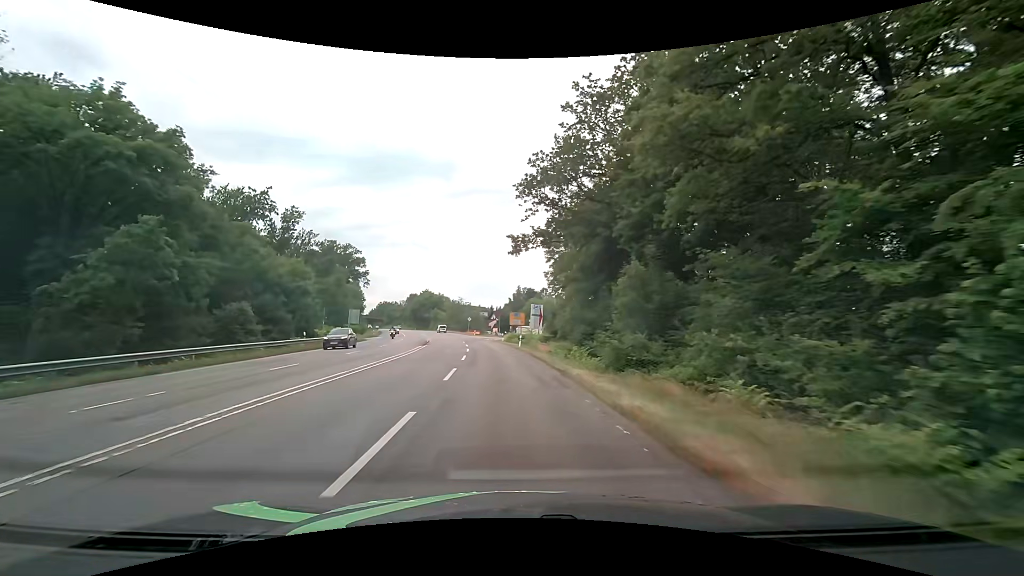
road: secondary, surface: asphalt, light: Day
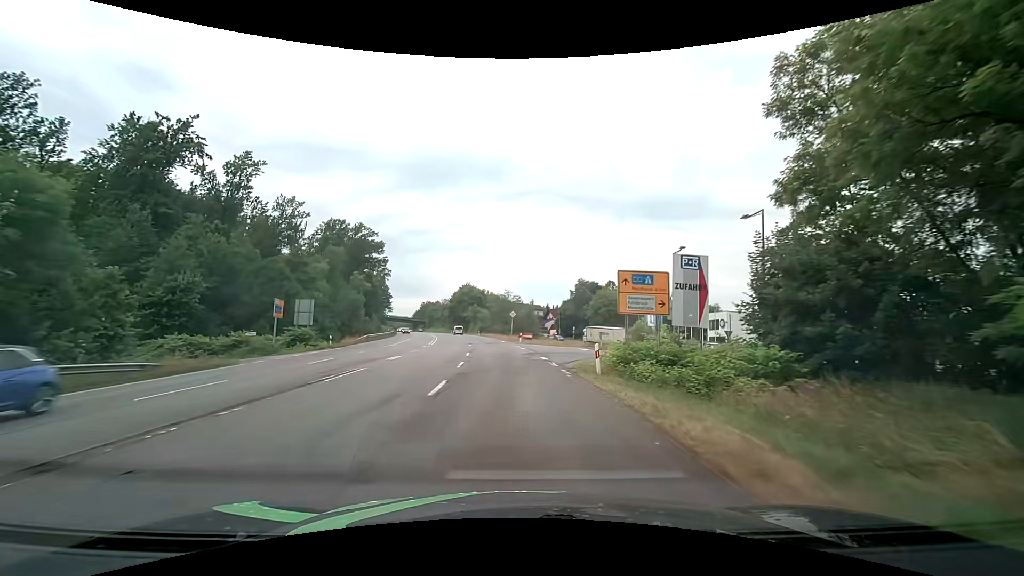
(-2.1, +41.4) m; -6°
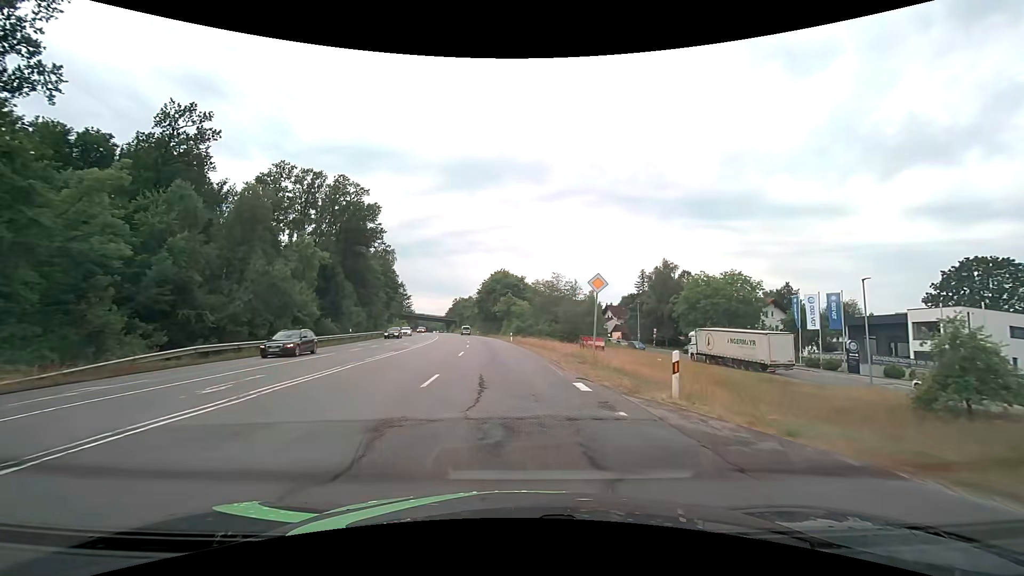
(-2.0, +41.9) m; -5°
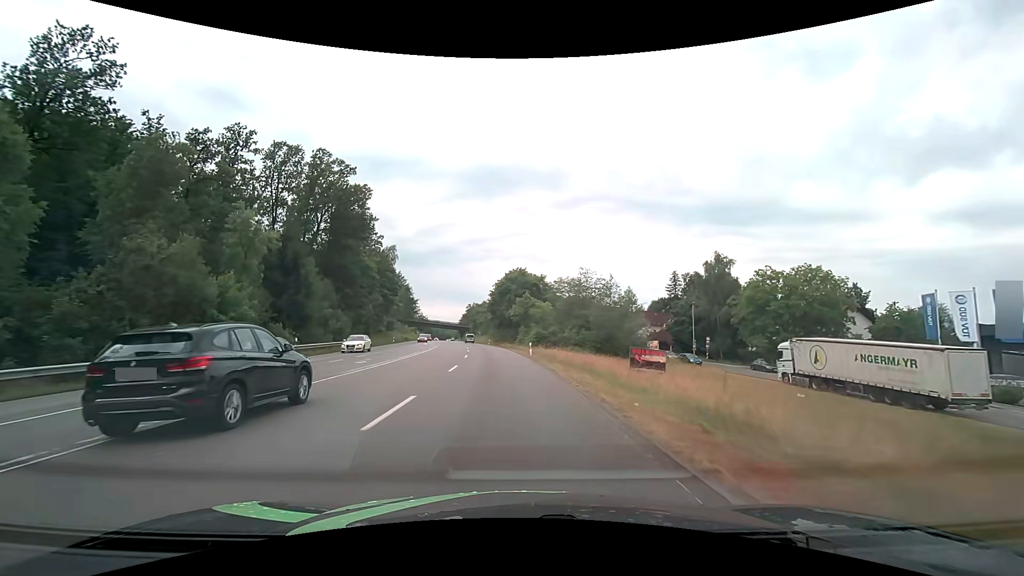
(-0.3, +16.8) m; -2°
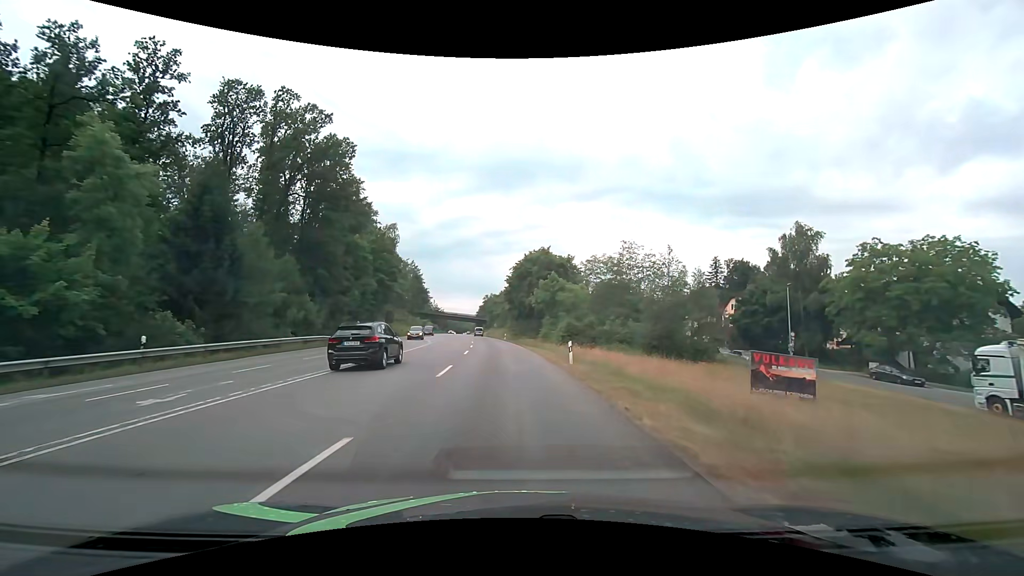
(-0.2, +16.7) m; -2°
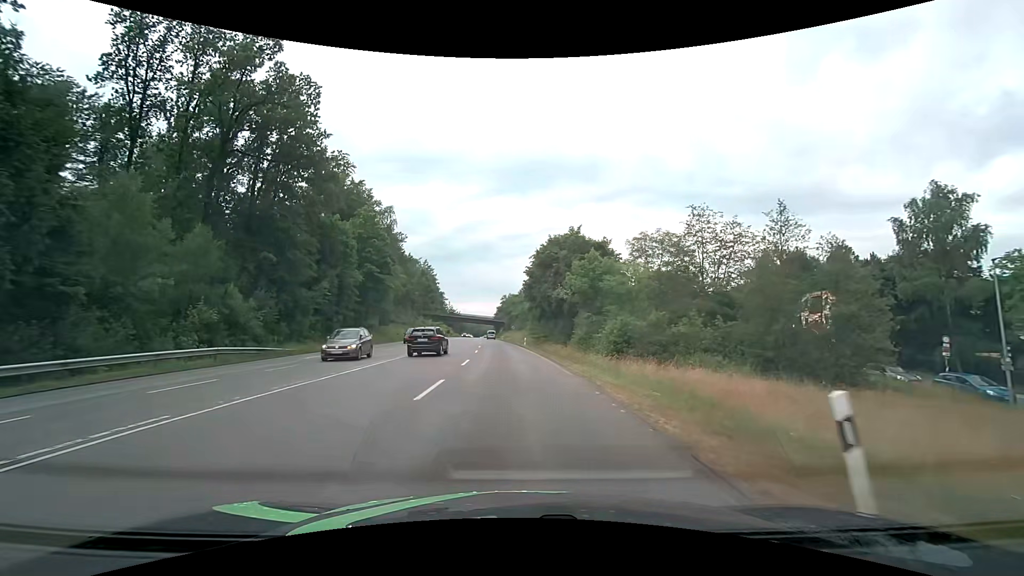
(-0.3, +16.7) m; -2°
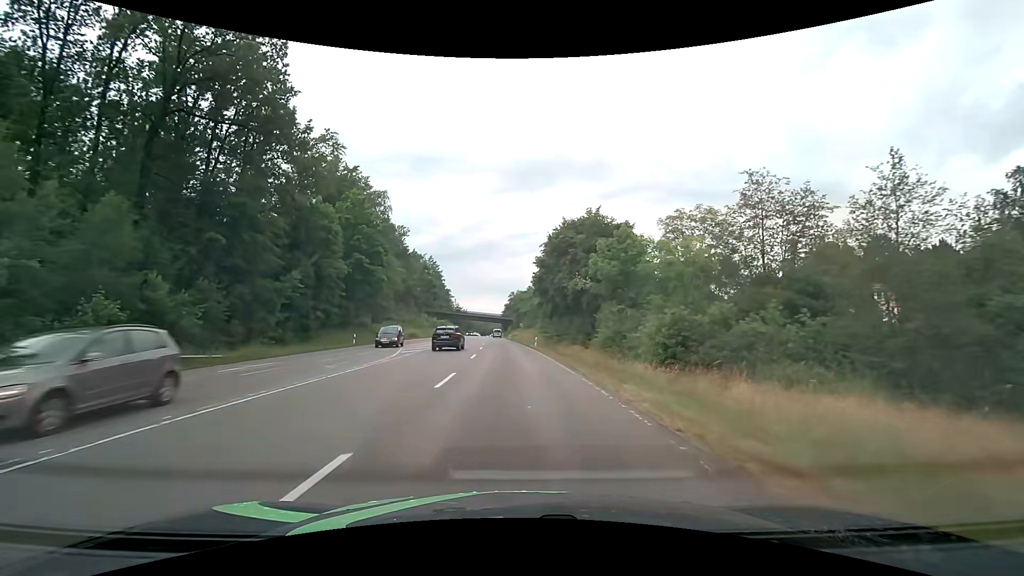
(-0.1, +8.3) m; -1°
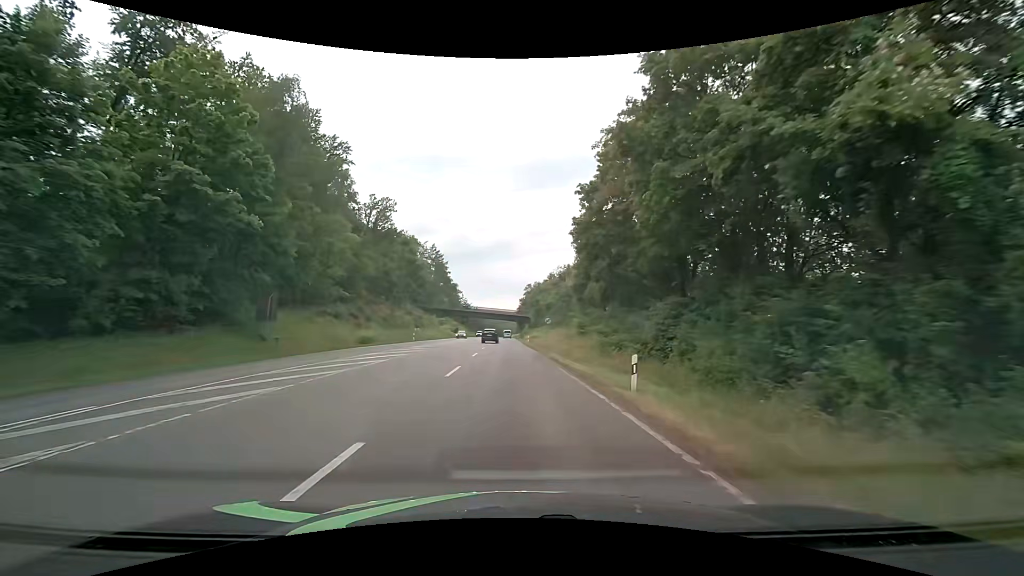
(-0.7, +33.3) m; -2°
(0, +10) (0, +20) (-1, +30) (-1, +40) (-1, +50) (-1, +60) (-2, +70) (-2, +80) (-2, +90) (-2, +100) m
